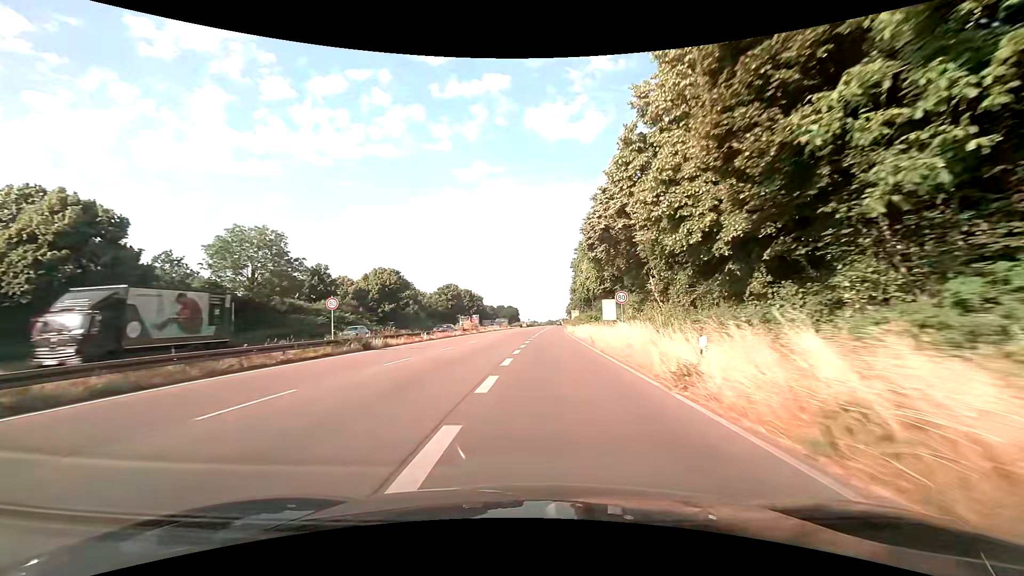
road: trunk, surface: asphalt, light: Day
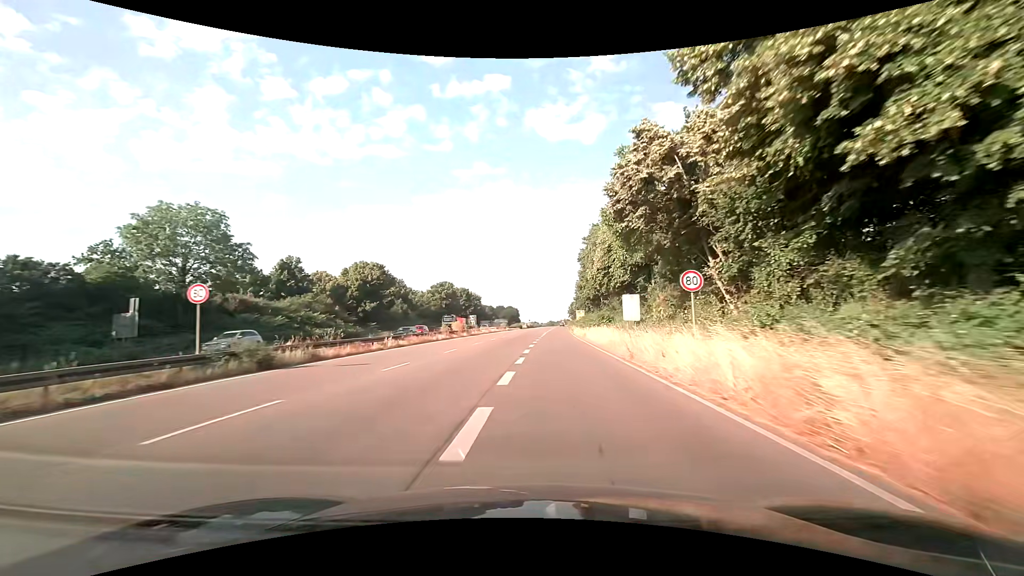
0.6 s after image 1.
(-0.1, +10.5) m; -1°
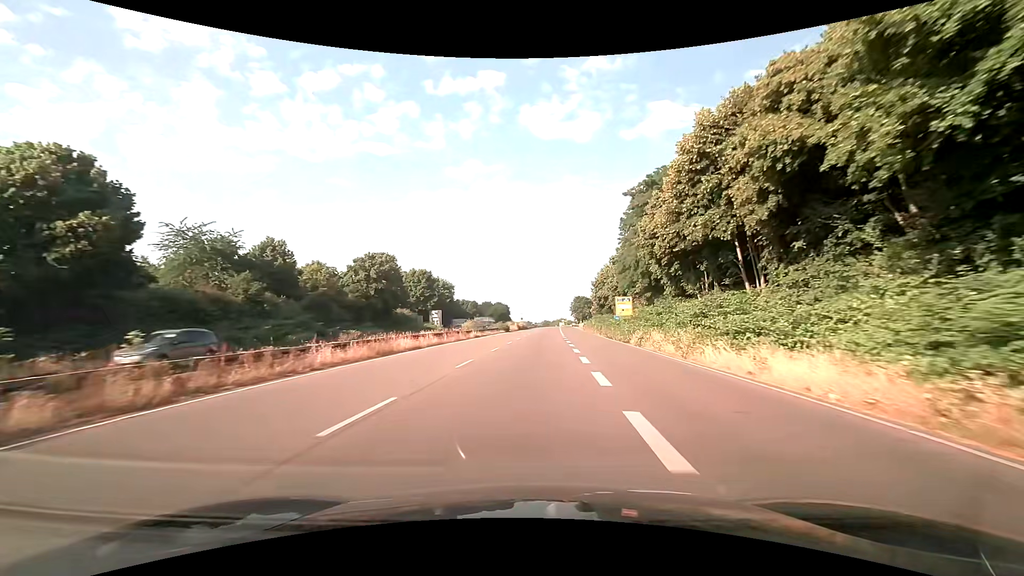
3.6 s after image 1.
(+0.2, +54.3) m; +1°
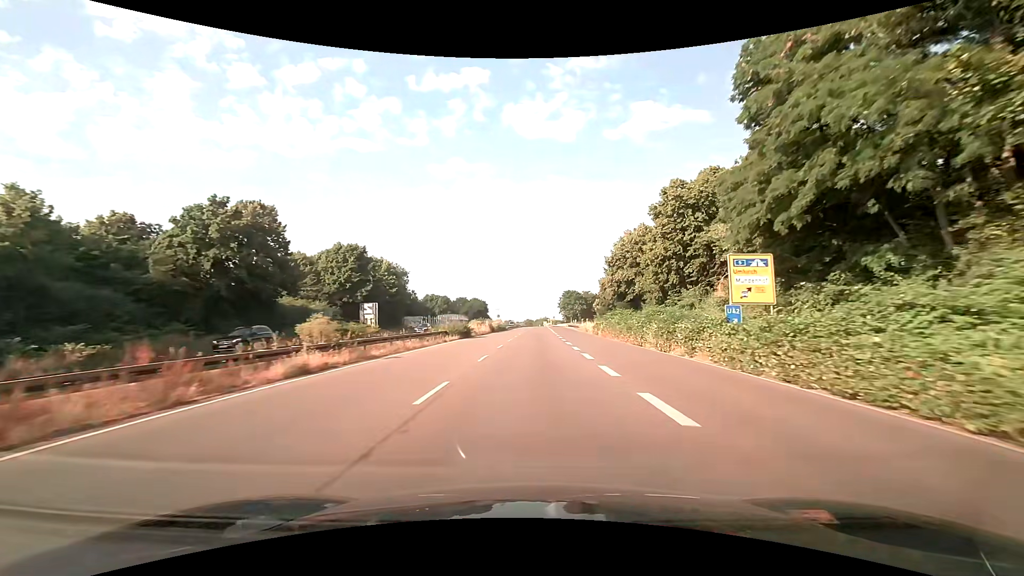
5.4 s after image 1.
(+0.3, +33.9) m; +2°
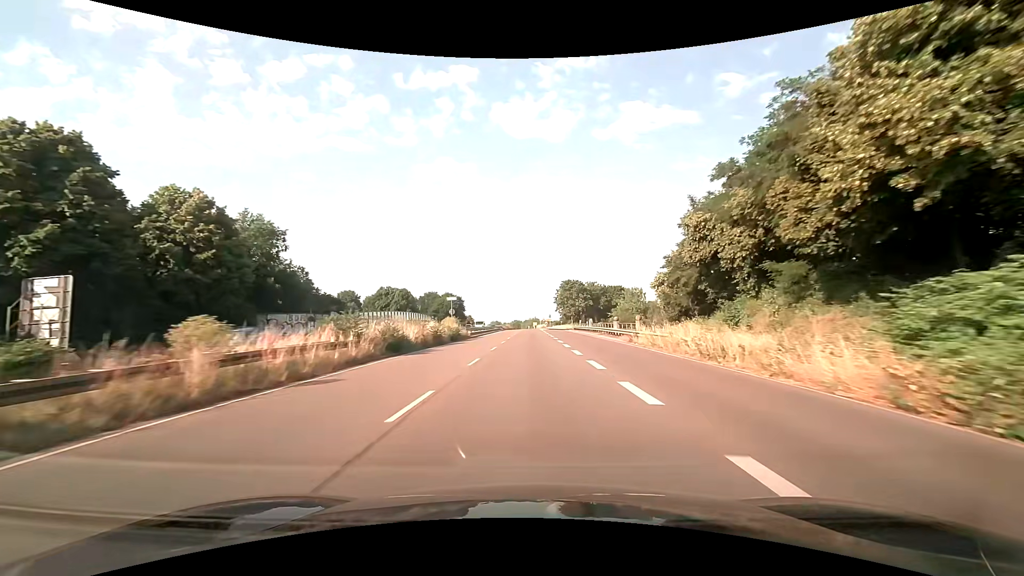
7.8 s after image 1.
(+0.8, +46.6) m; +1°
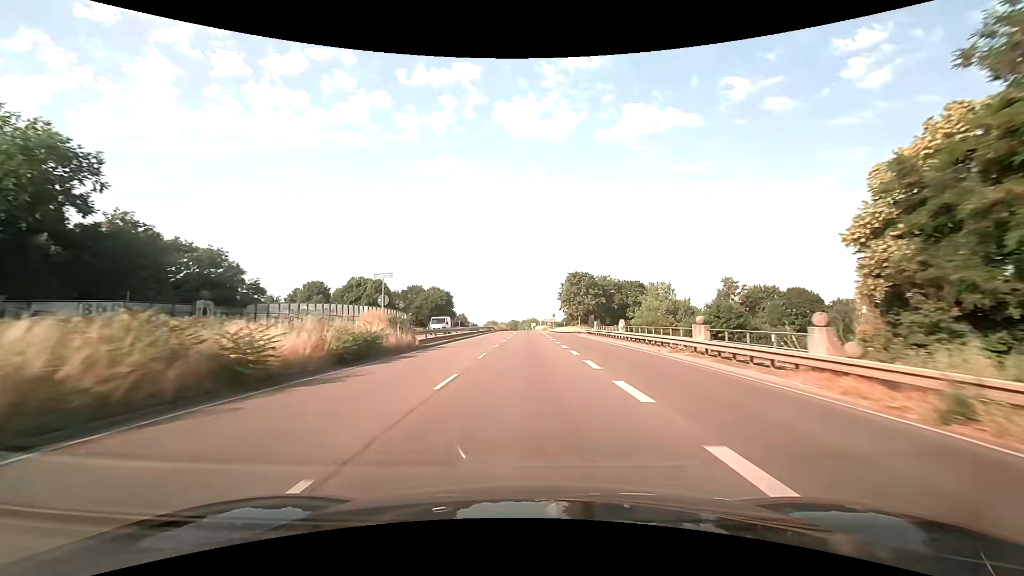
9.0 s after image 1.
(0.0, +23.6) m; 0°
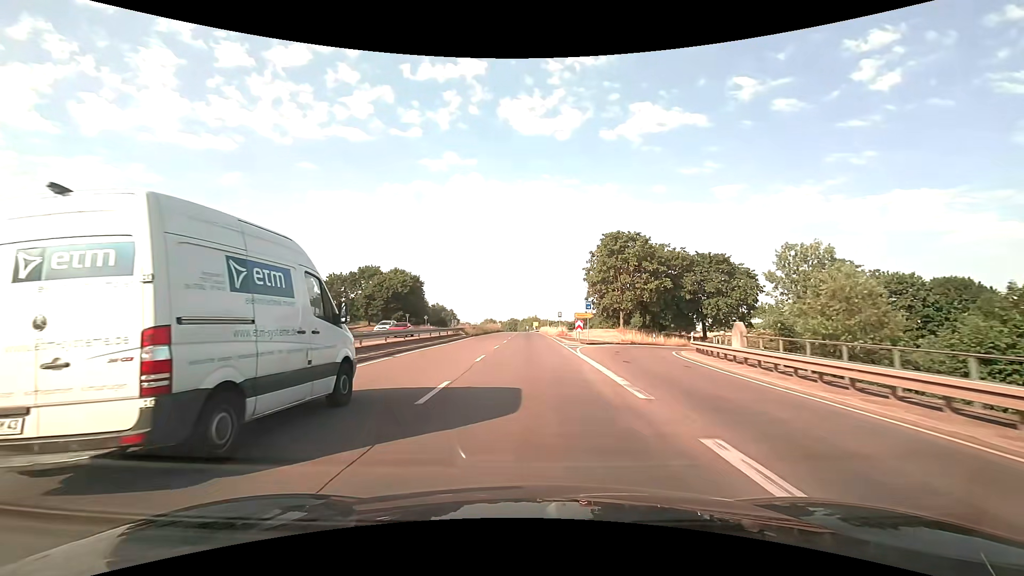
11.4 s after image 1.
(-0.1, +47.3) m; 0°
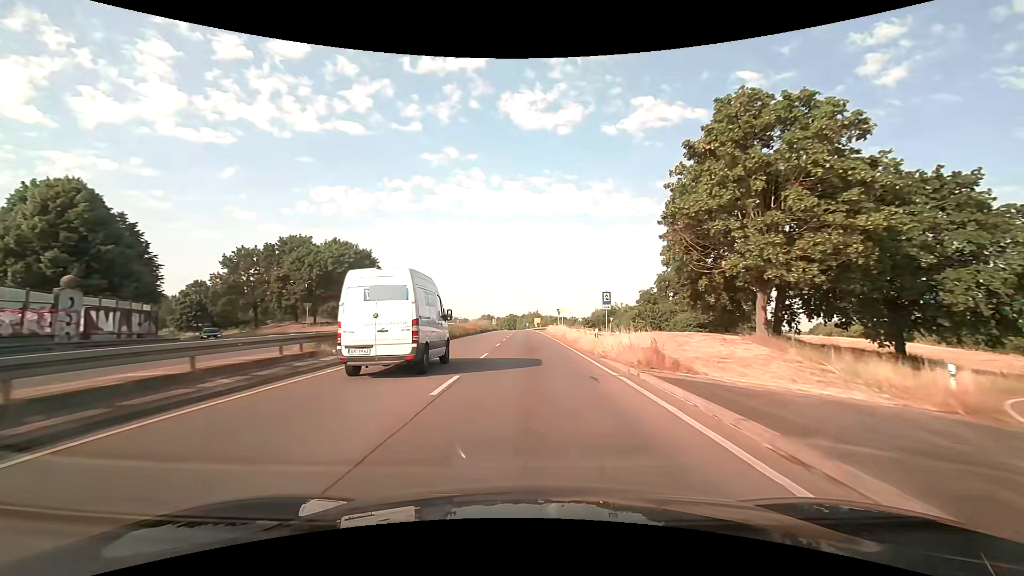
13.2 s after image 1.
(0.0, +35.5) m; 0°
(0, +10) (0, +20) (0, +30) (0, +40) (0, +50) (0, +60) (0, +70) (0, +80) (0, +90) (0, +100) m
